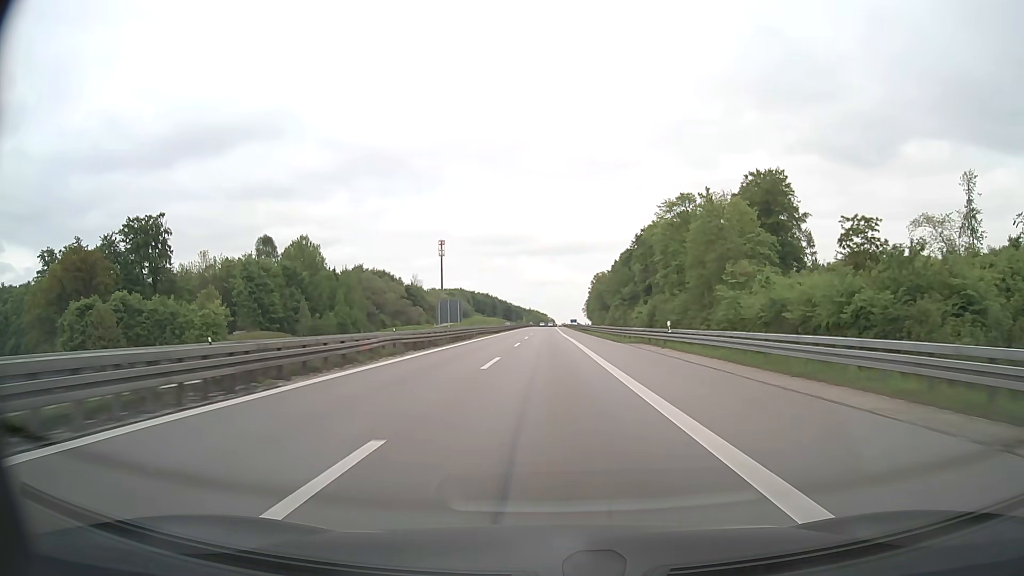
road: motorway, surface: asphalt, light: Day
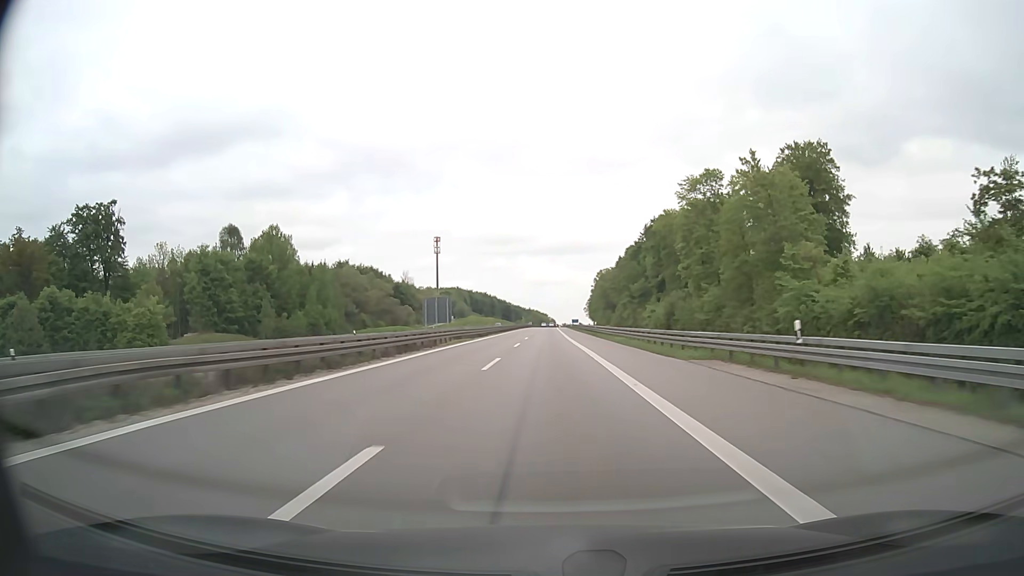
(0.0, +18.4) m; 0°
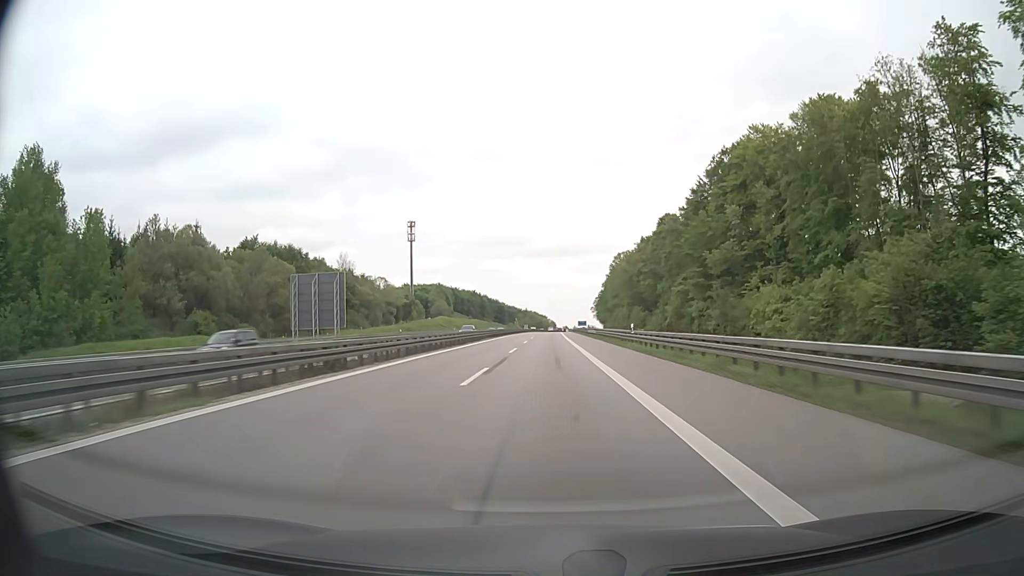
(+0.1, +76.1) m; 0°
(0, +10) (0, +20) (0, +30) (0, +40) (0, +50) (0, +60) (0, +70) (0, +80) (0, +90) (0, +100) m
